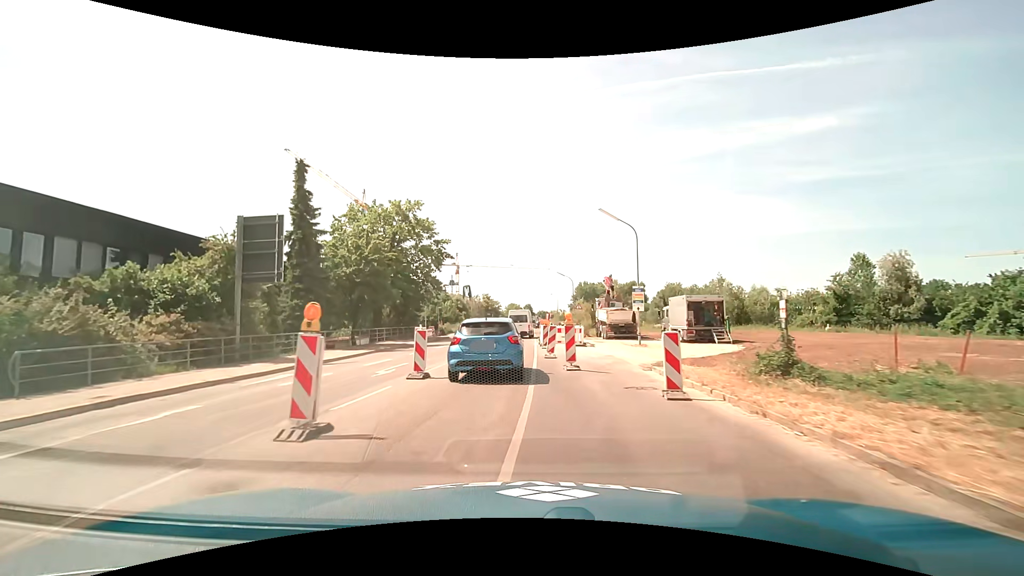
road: secondary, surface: asphalt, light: Day
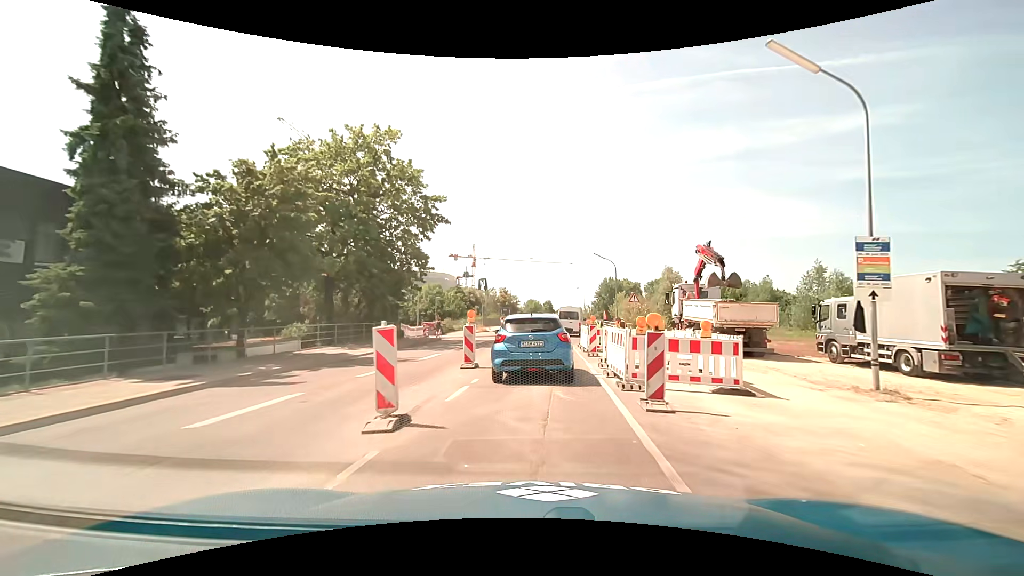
(-0.8, +17.8) m; -2°
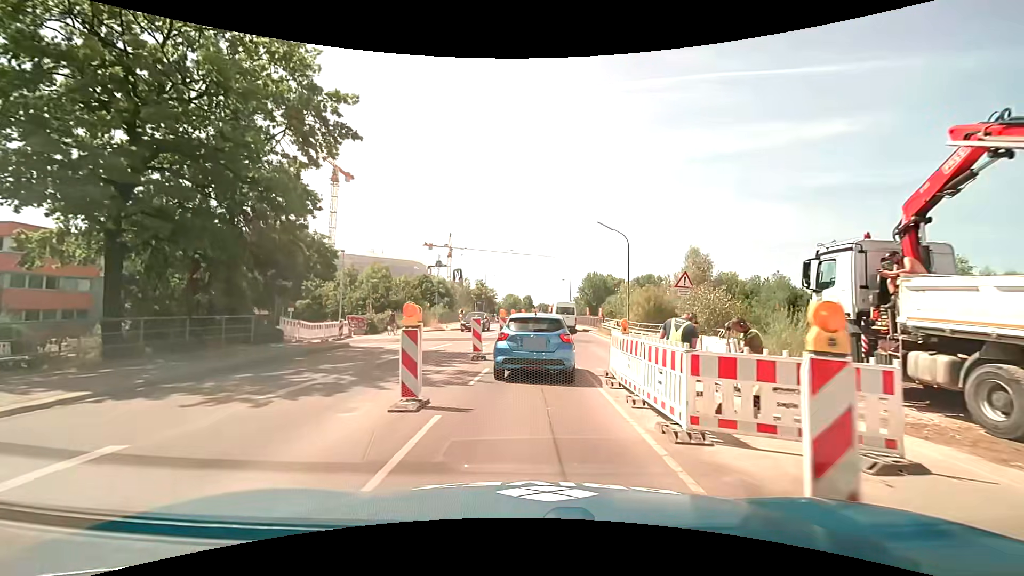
(+0.4, +16.2) m; +2°
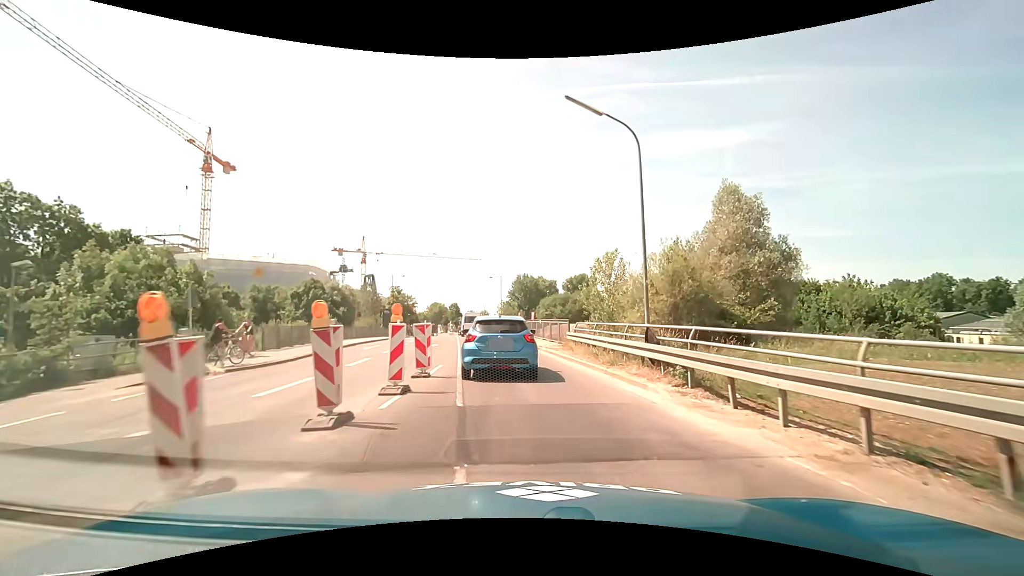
(+1.5, +22.1) m; +9°
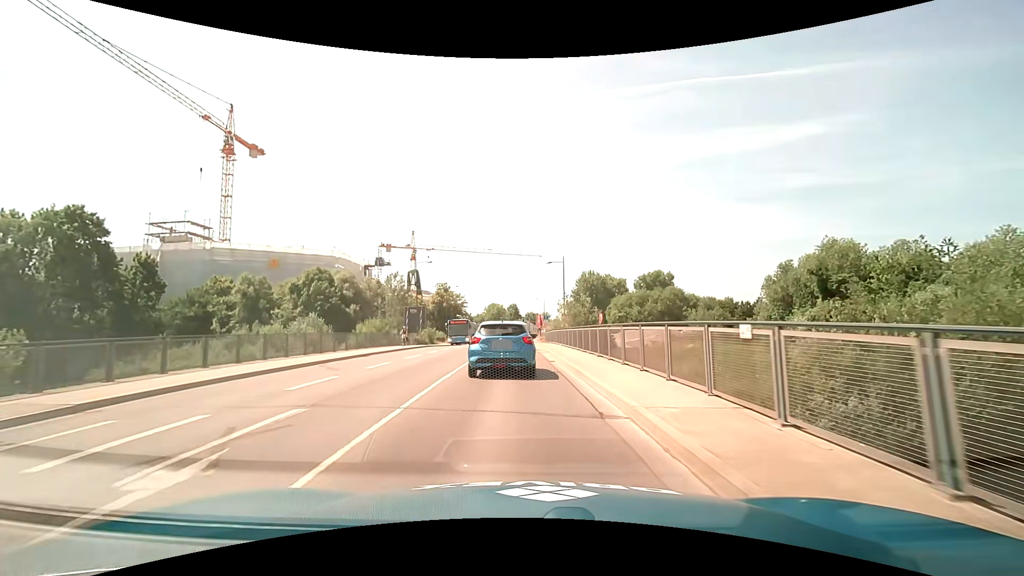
(-1.3, +23.8) m; -7°
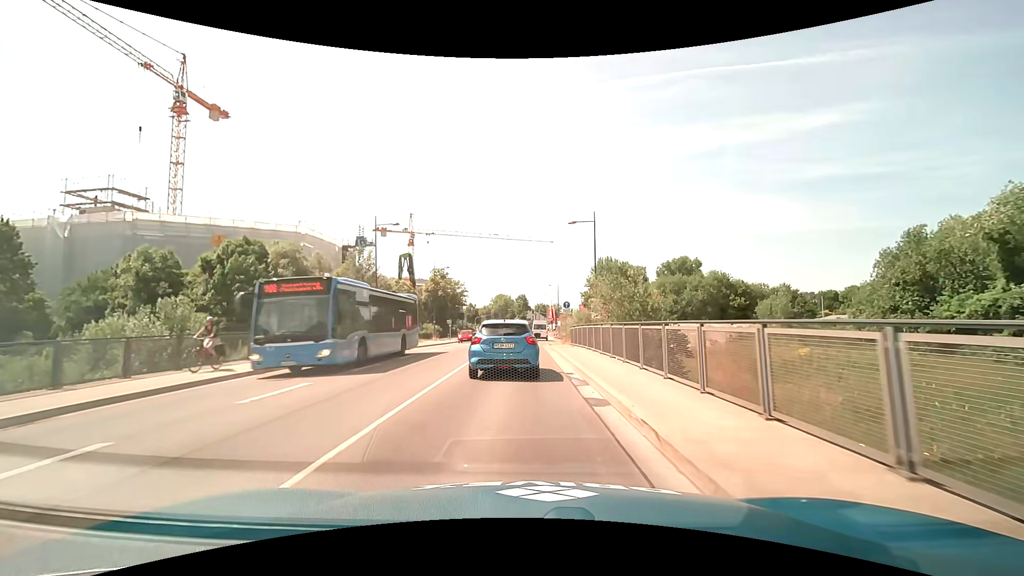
(-0.4, +20.0) m; -1°
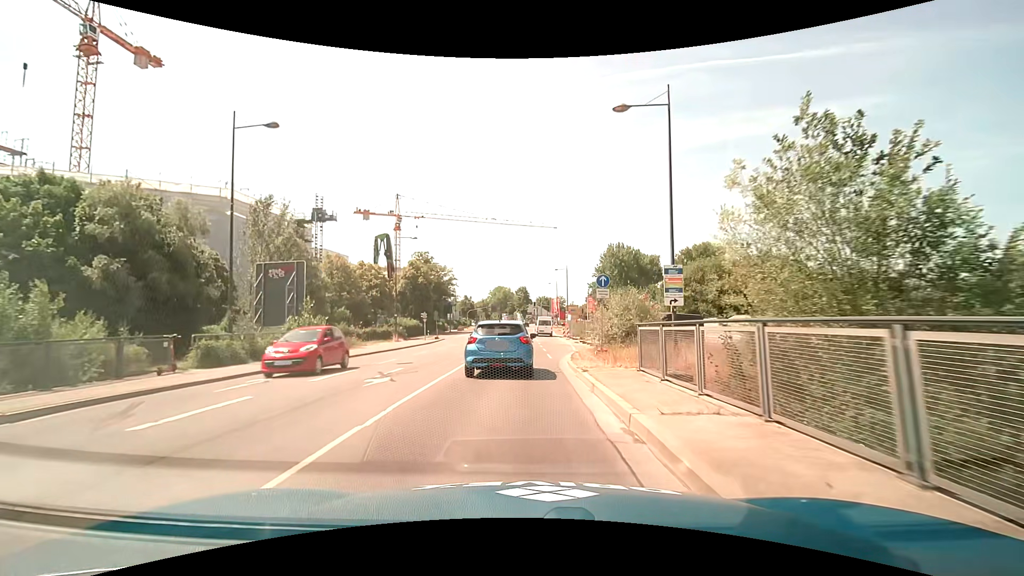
(-0.1, +20.5) m; 0°
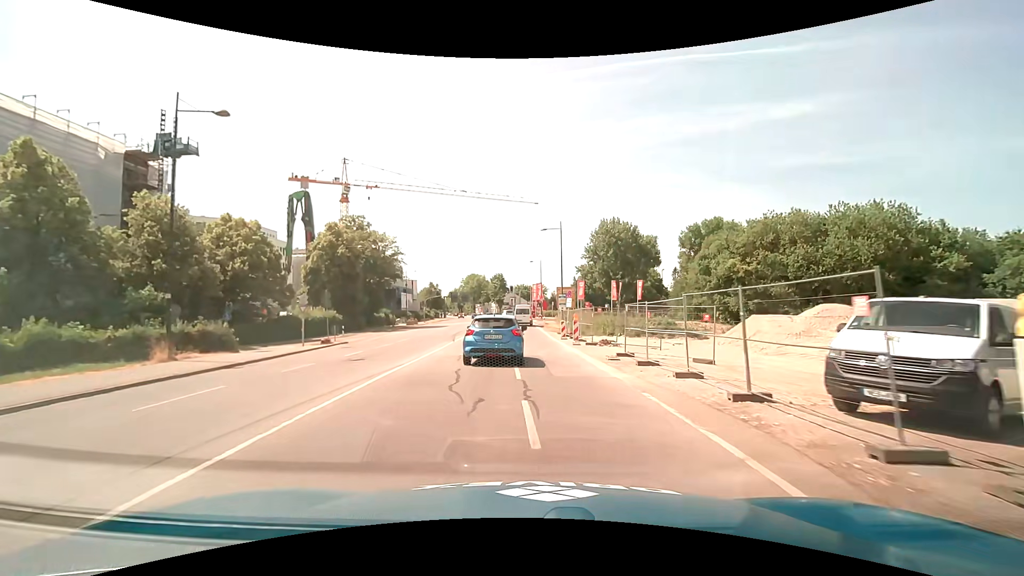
(+0.4, +28.3) m; +2°
